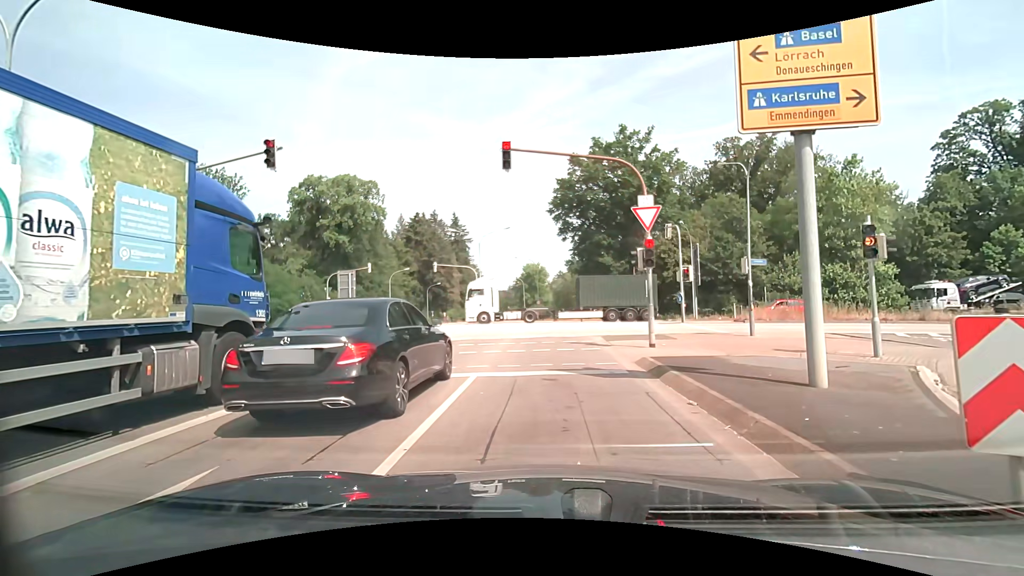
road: secondary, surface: asphalt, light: Day
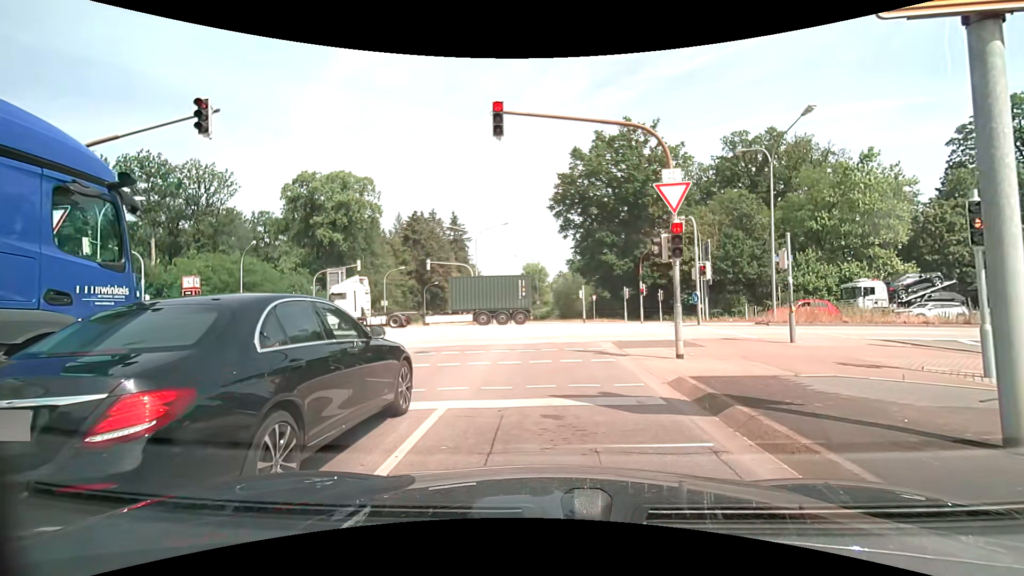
(0.0, +2.8) m; -1°
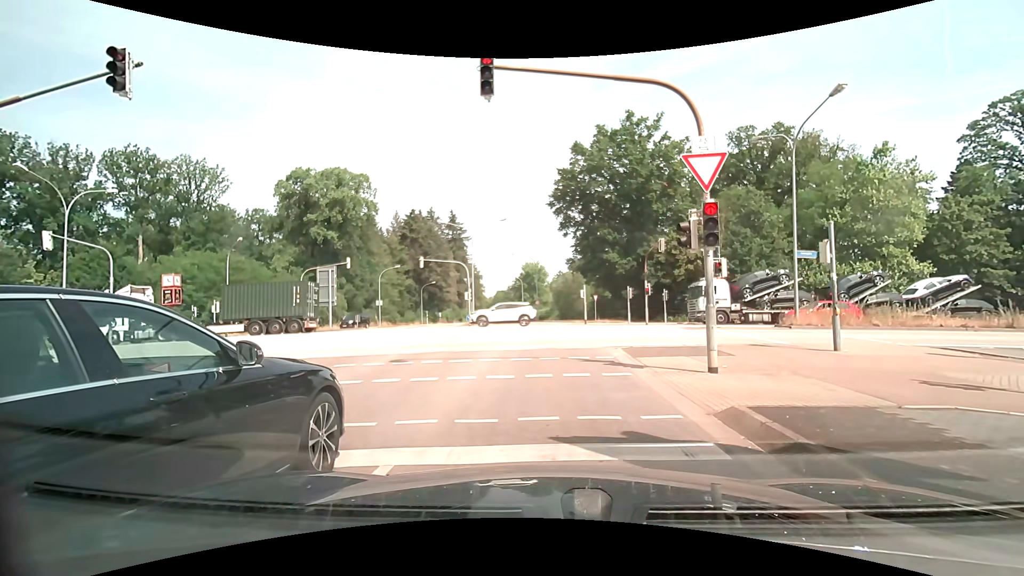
(0.0, +2.1) m; +2°
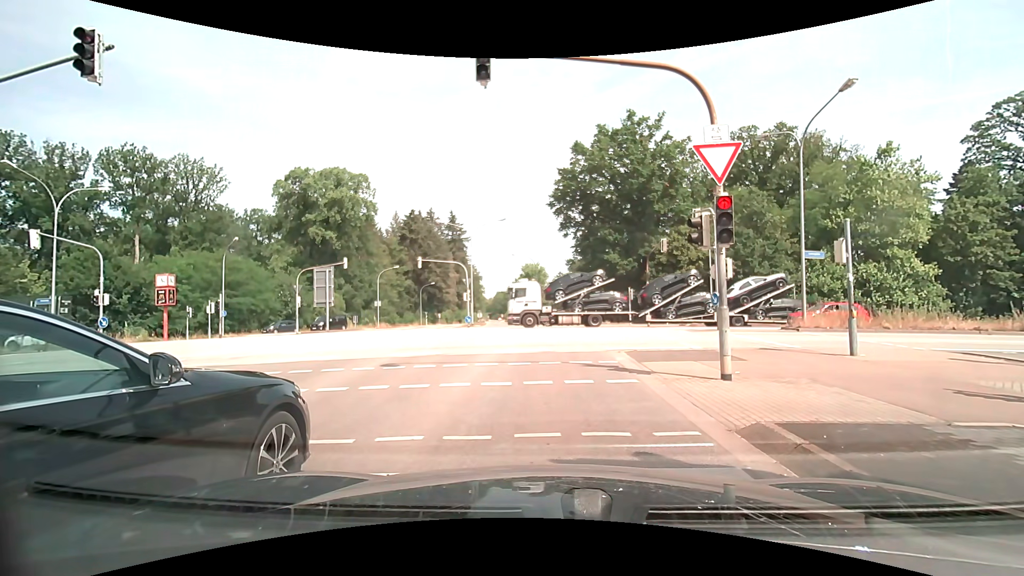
(0.0, +0.6) m; 0°
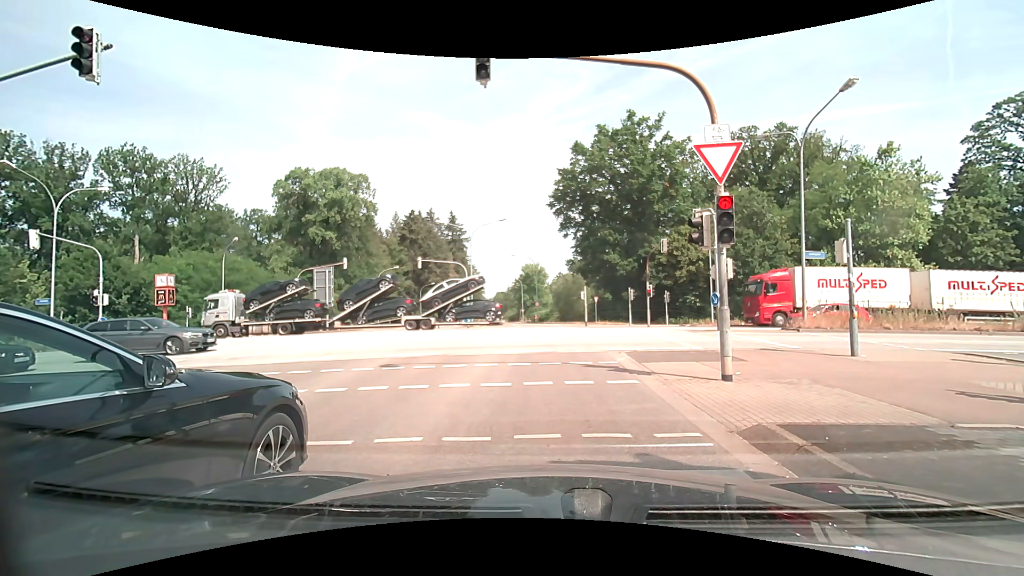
(0.0, +0.1) m; 0°
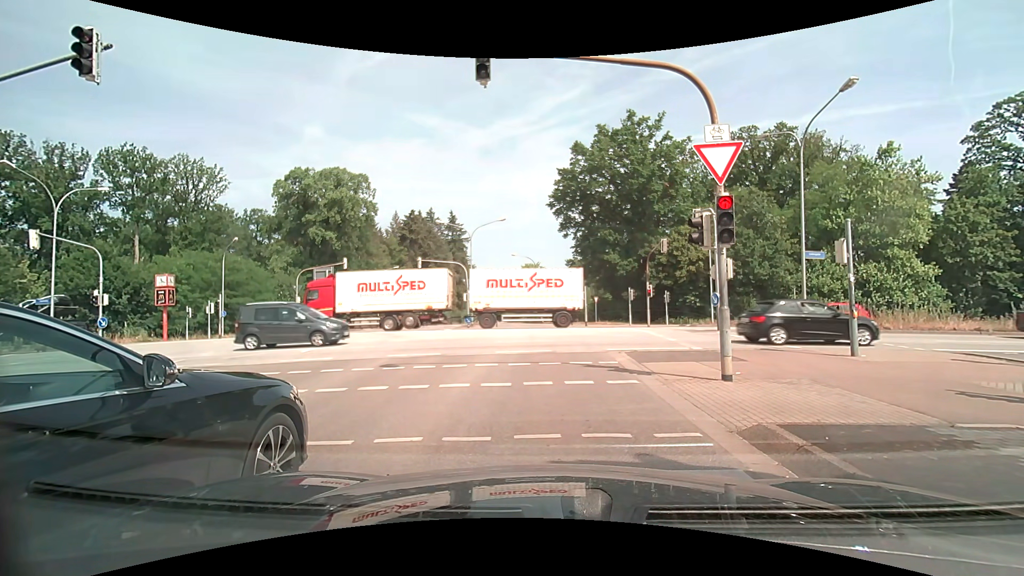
(0.0, 0.0) m; 0°
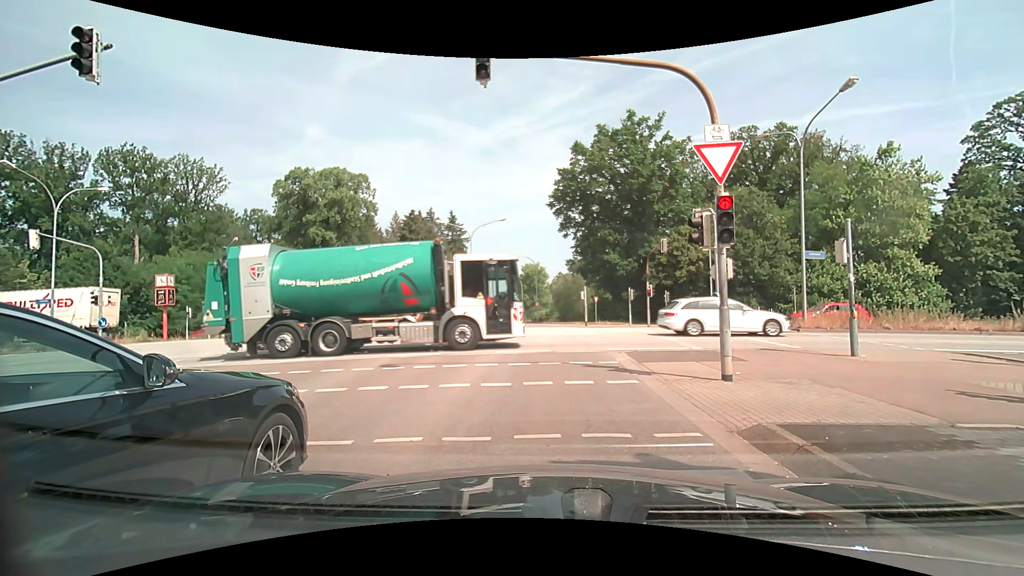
(0.0, 0.0) m; 0°
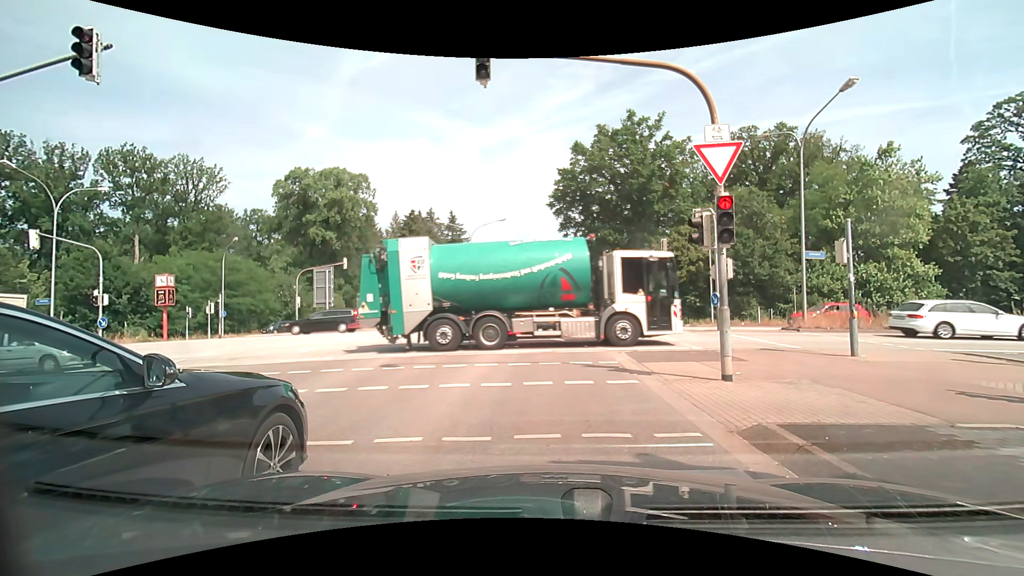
(0.0, 0.0) m; 0°
(0, +10) (0, +20) (0, +30) (-1, +40) (-2, +50) (-3, +60) (-4, +70) (-6, +80) (-7, +90) (-8, +100) m
